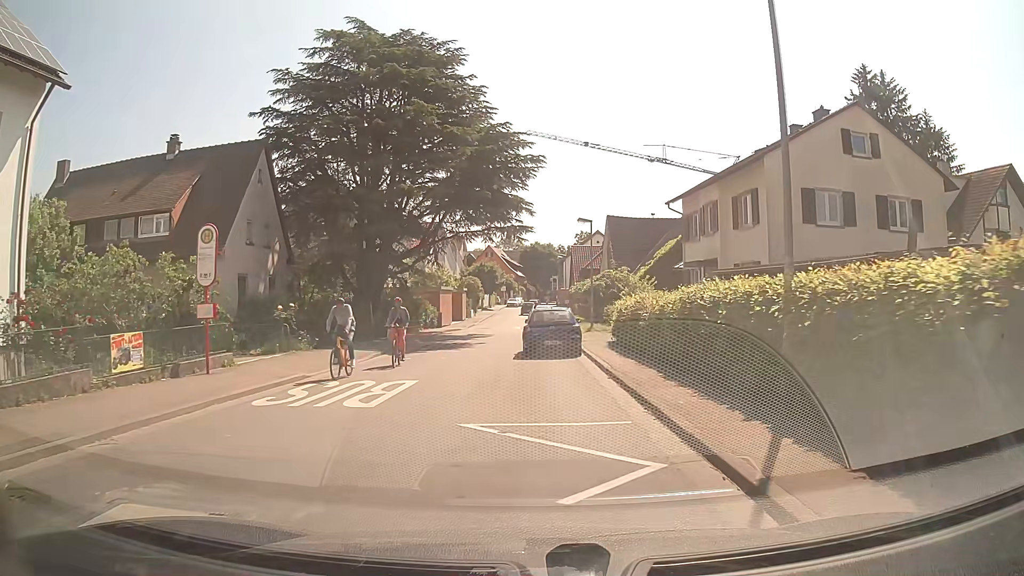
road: tertiary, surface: asphalt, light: Day
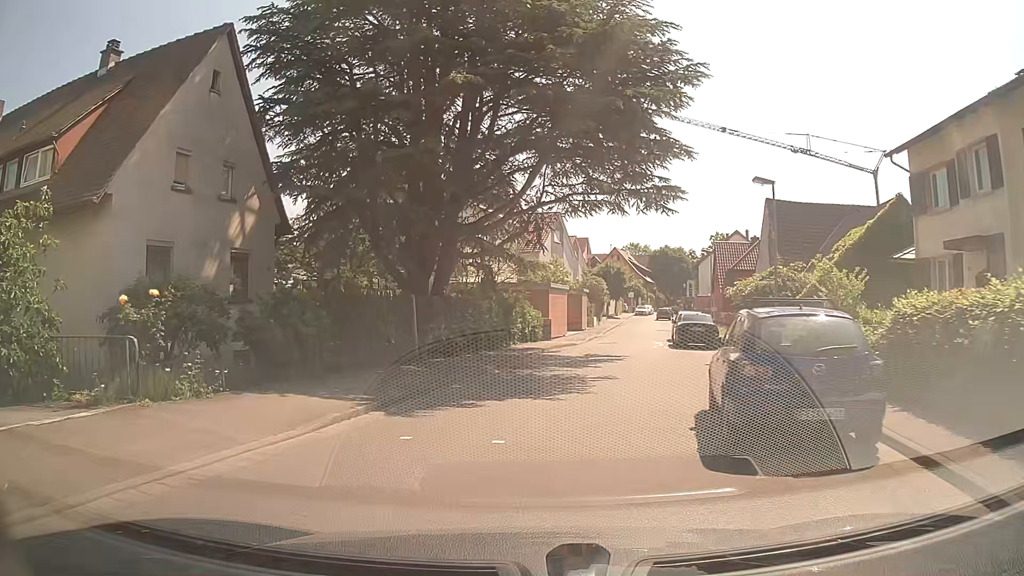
(-0.4, +13.3) m; -10°
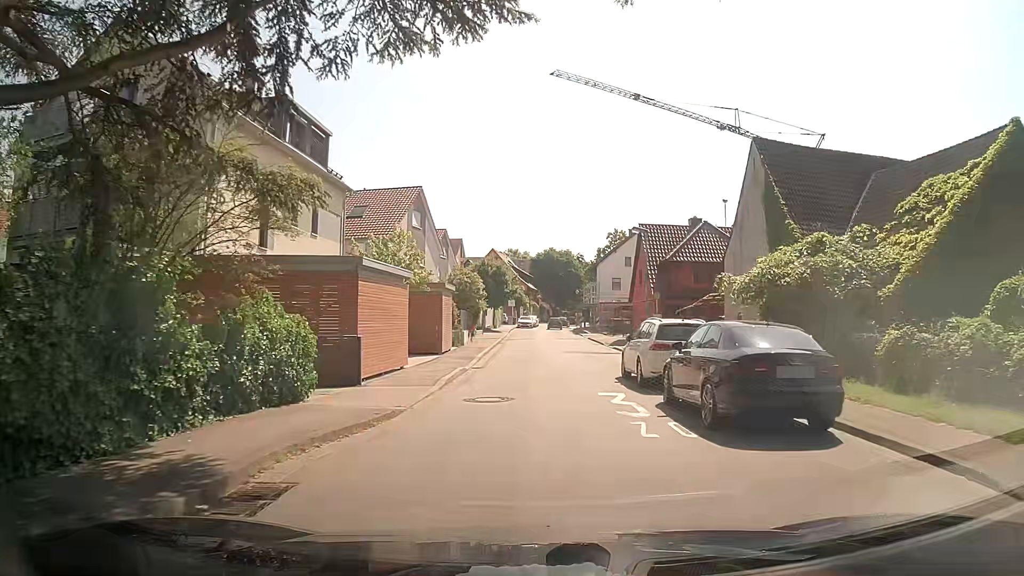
(+1.9, +18.7) m; +13°
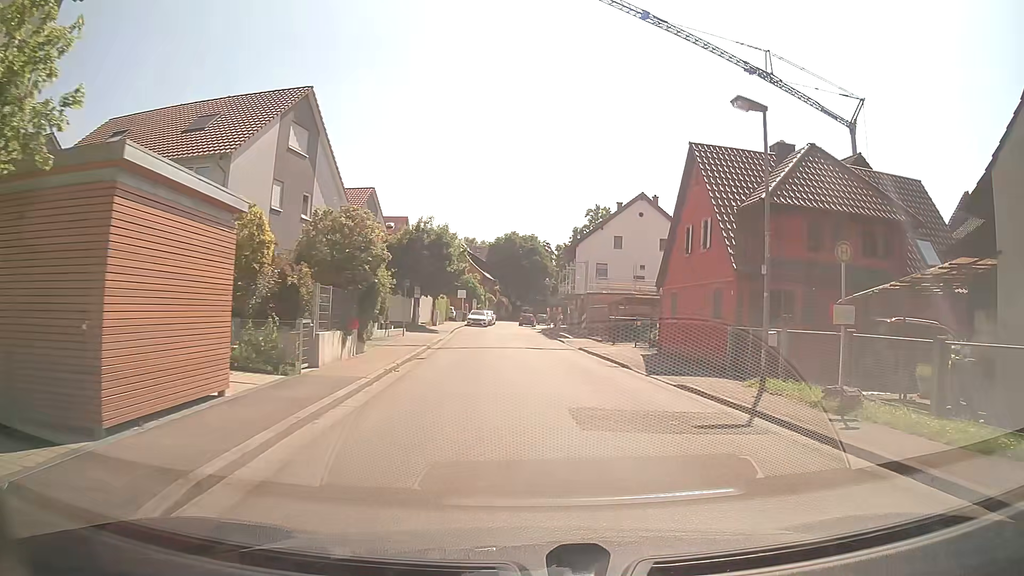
(-0.5, +21.0) m; +2°
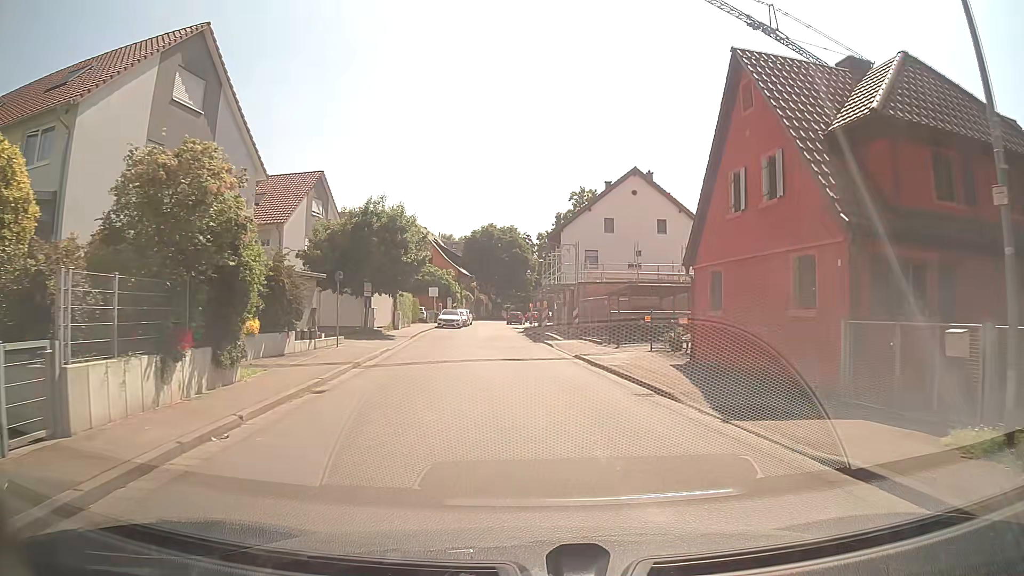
(+0.3, +8.4) m; +3°
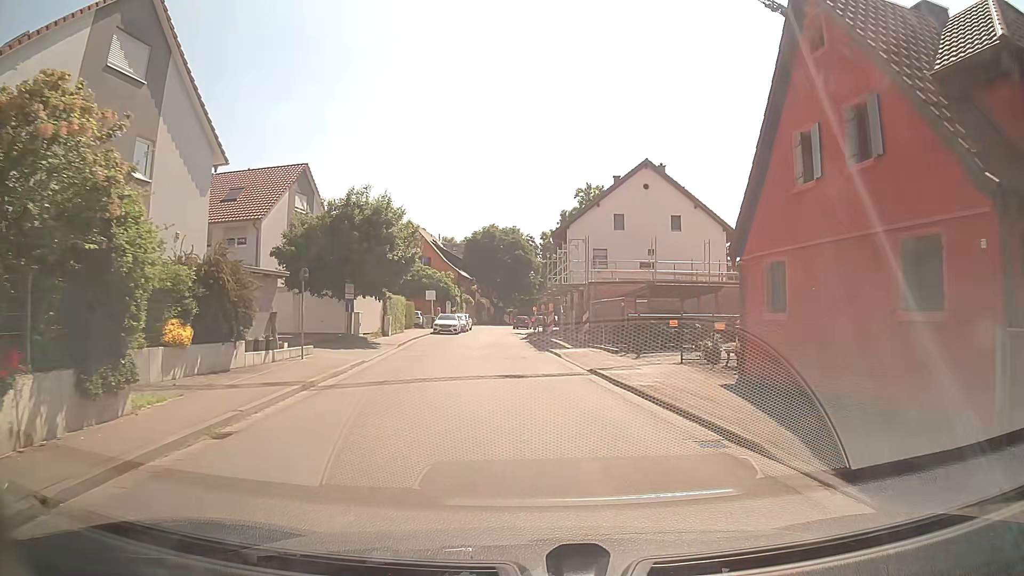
(-0.1, +4.2) m; -2°
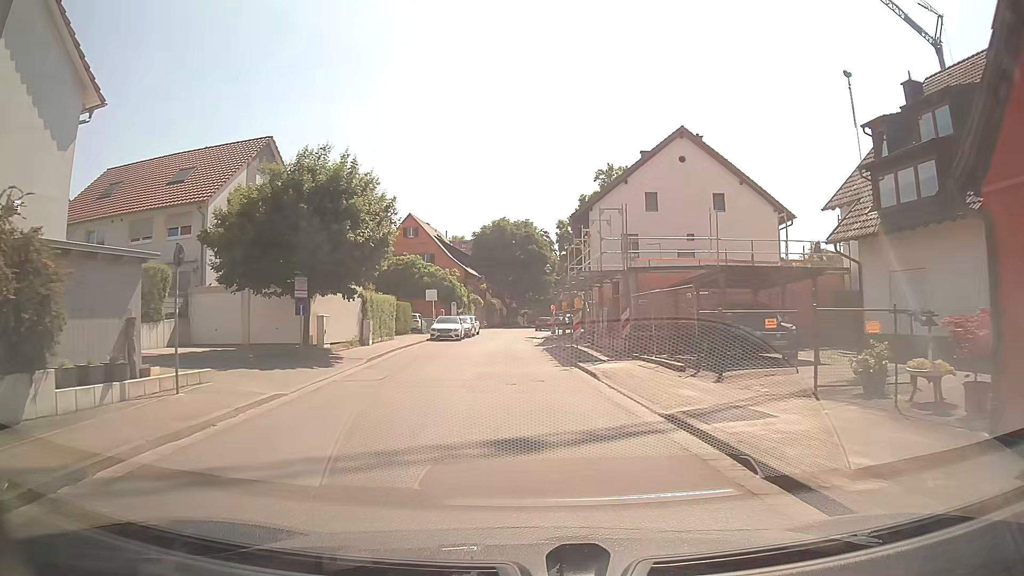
(0.0, +8.4) m; -1°
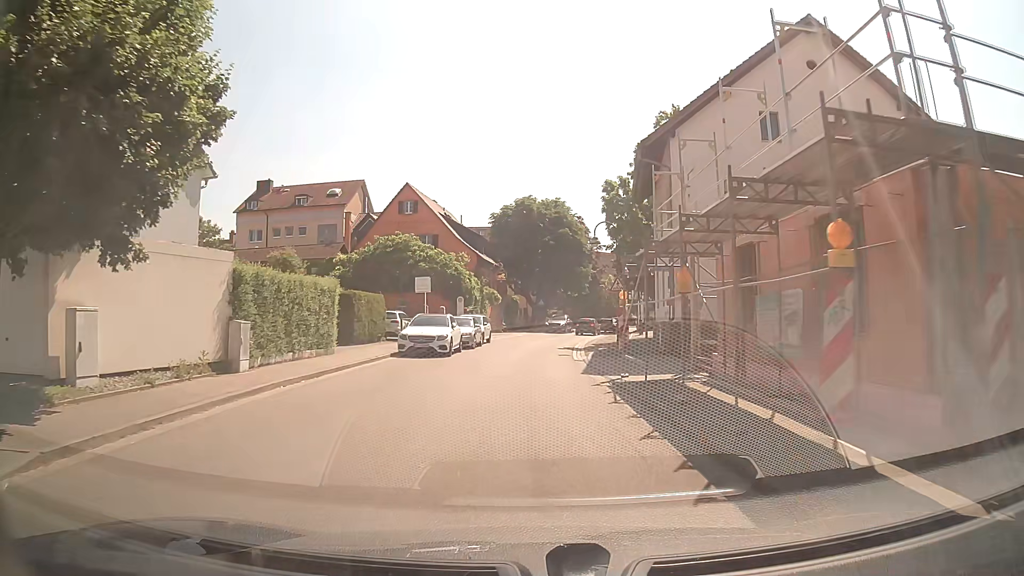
(-0.3, +17.0) m; -1°
